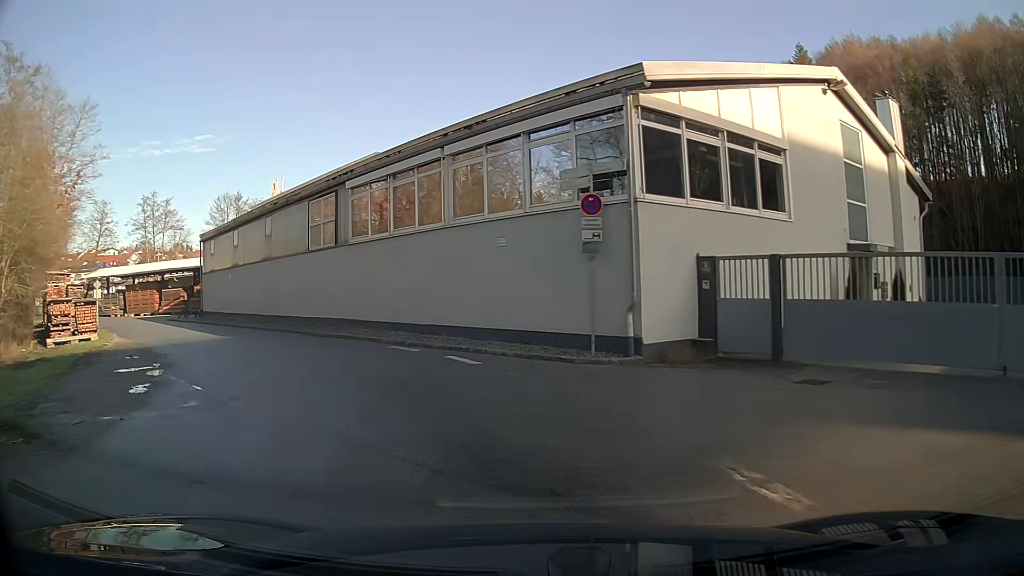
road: residential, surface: asphalt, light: Day
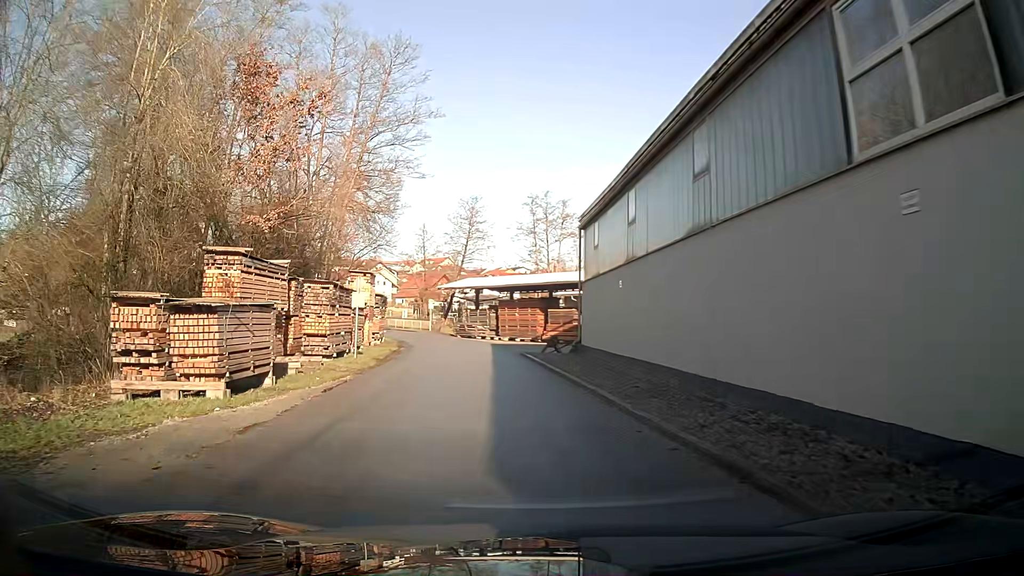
(-6.1, +18.1) m; -34°
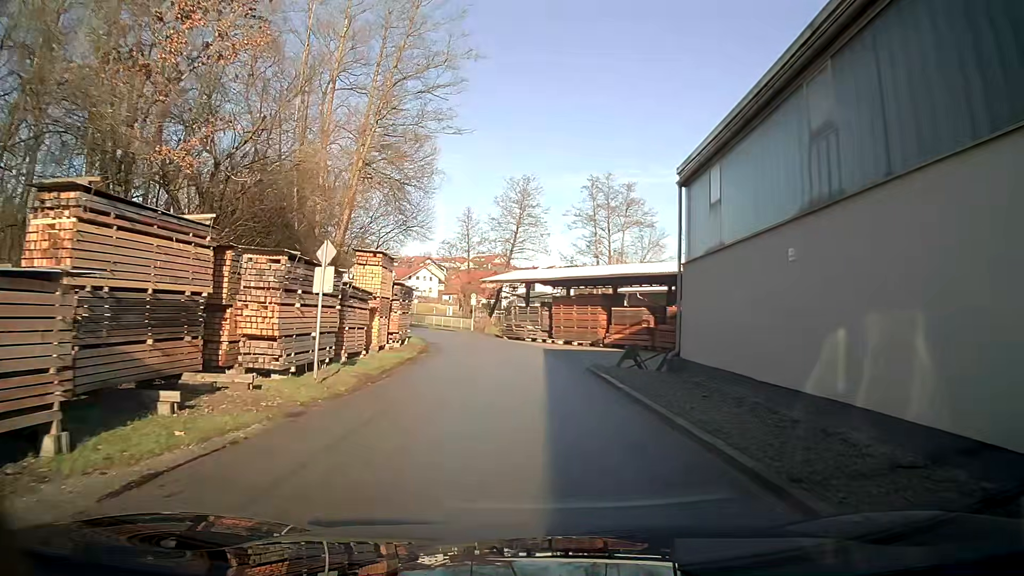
(-0.3, +9.2) m; -3°
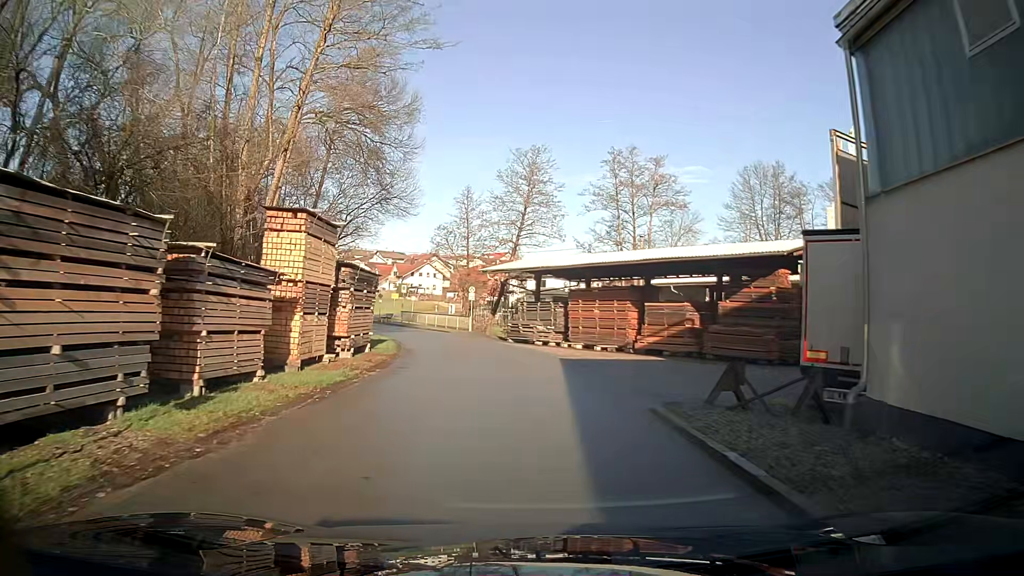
(-0.1, +10.0) m; -1°
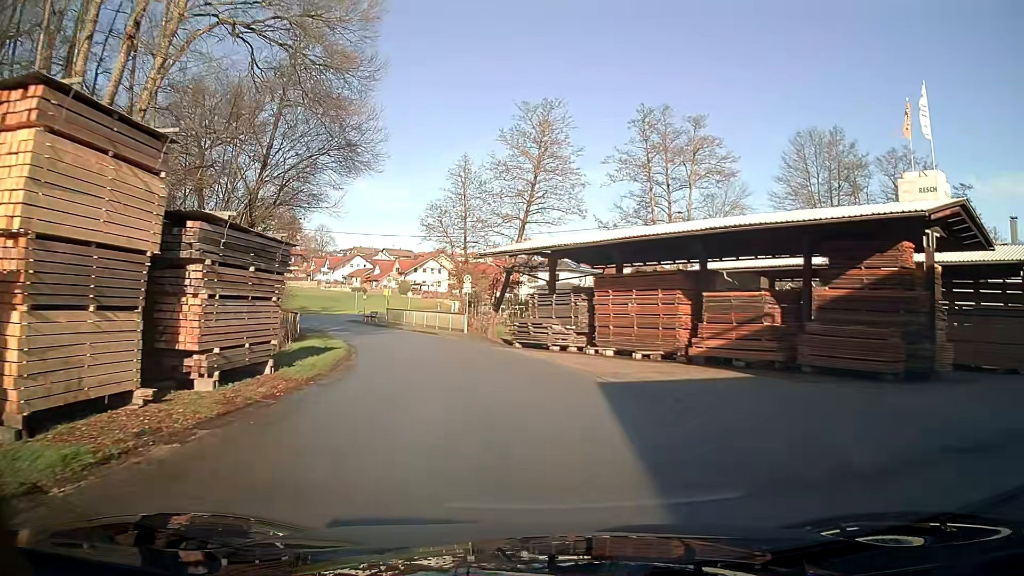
(-0.1, +10.3) m; -1°
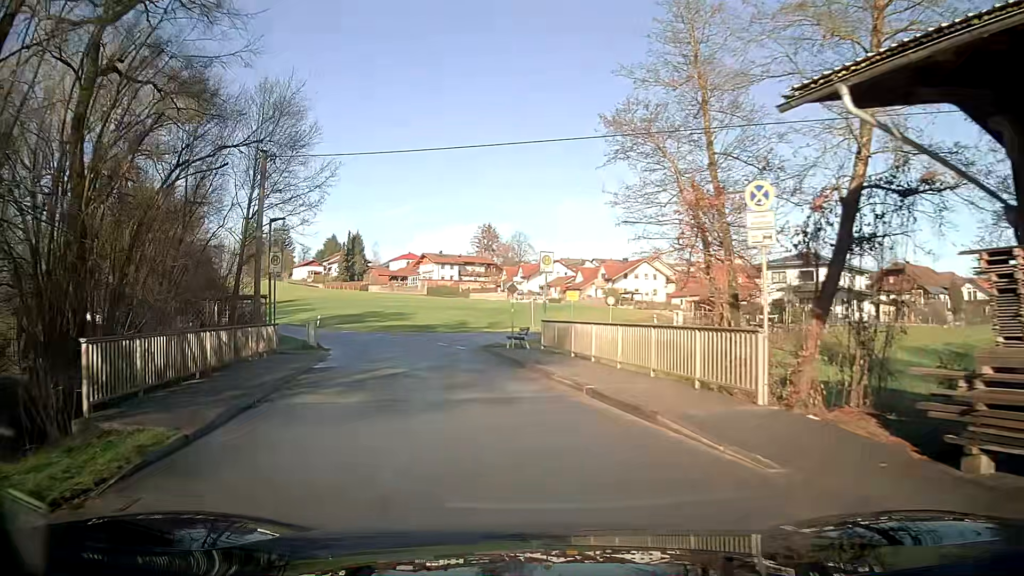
(-3.8, +26.1) m; -20°
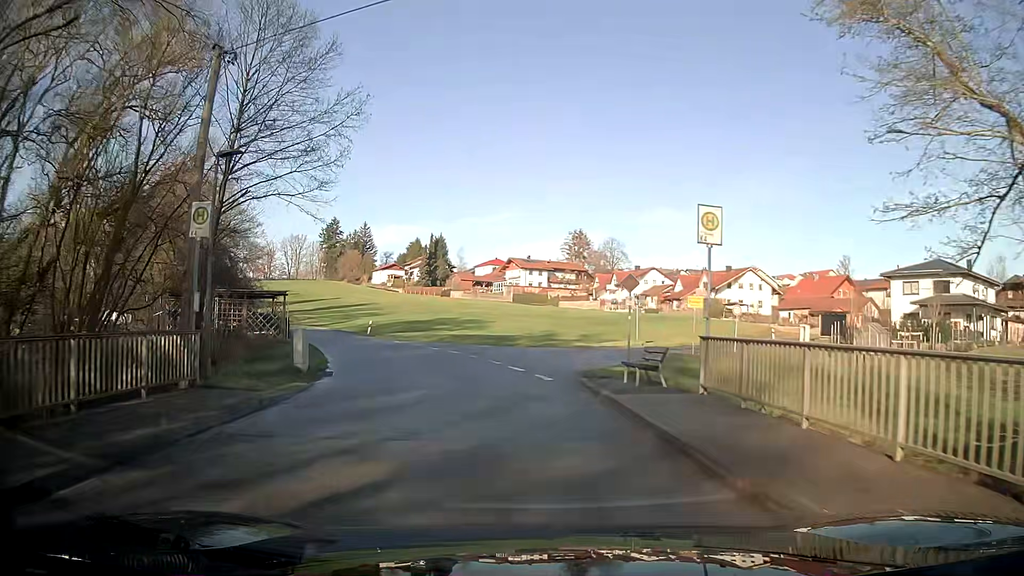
(-0.6, +11.0) m; -6°
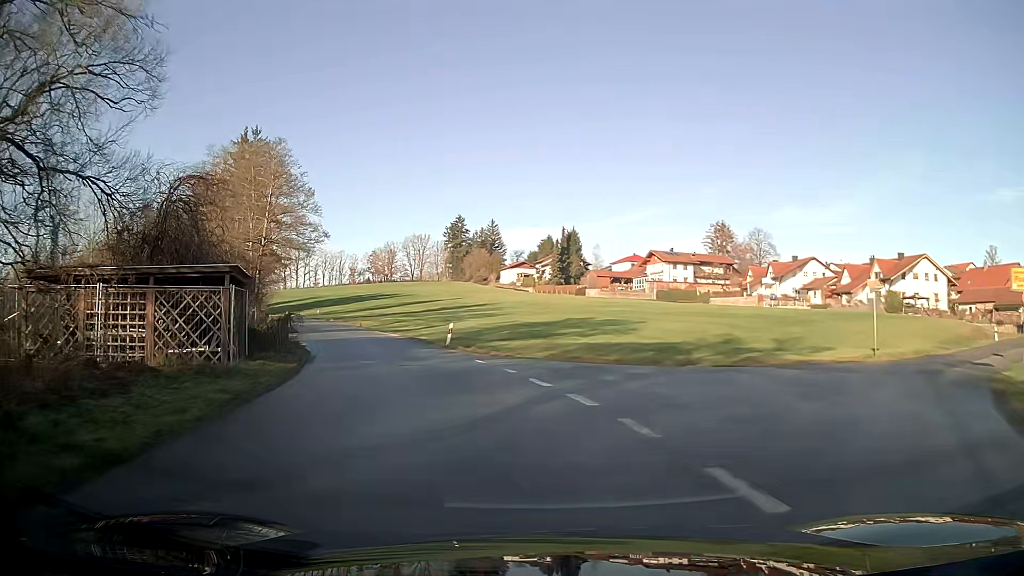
(-1.9, +17.2) m; -13°
